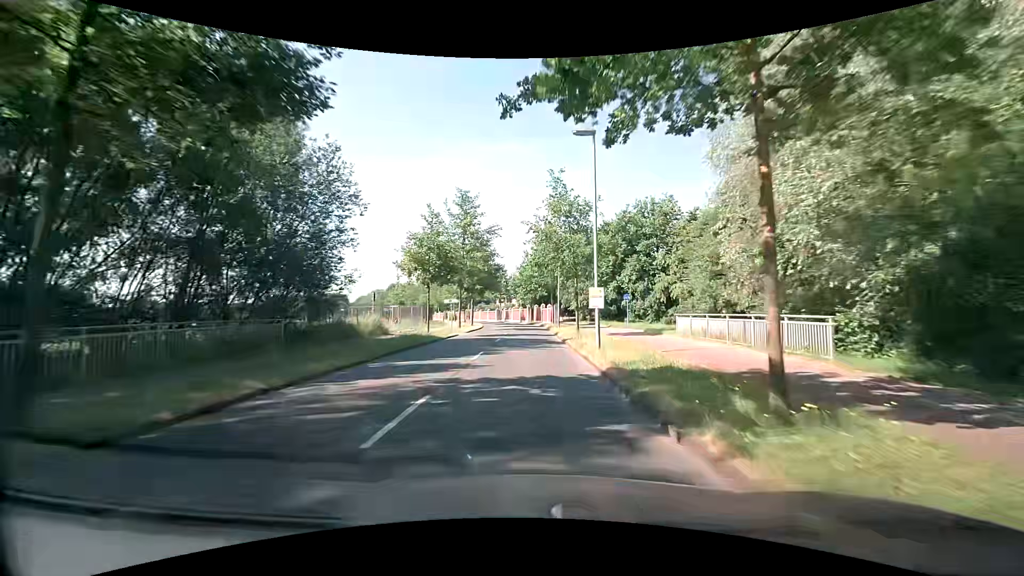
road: tertiary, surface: asphalt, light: Day
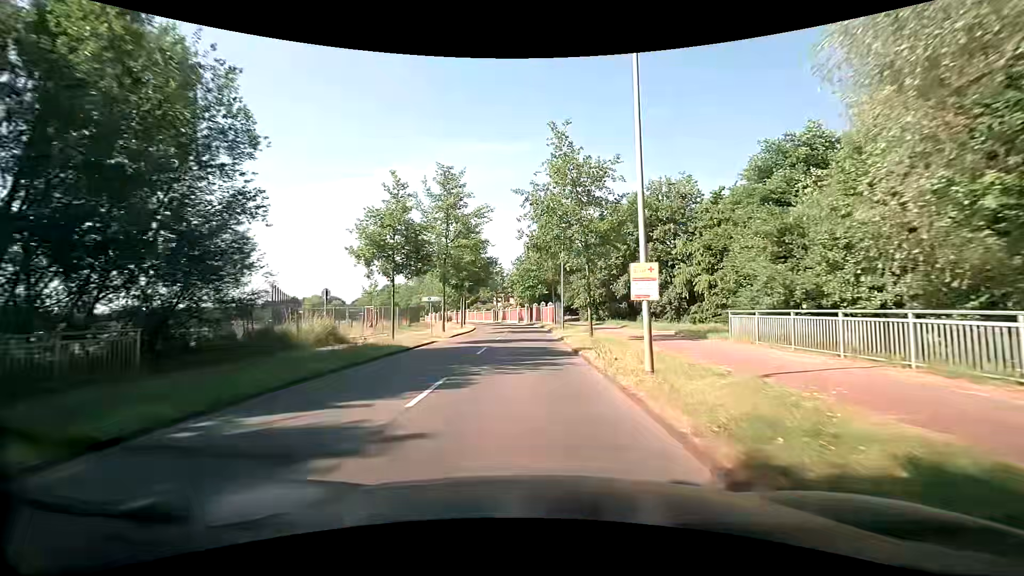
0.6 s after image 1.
(0.0, +7.5) m; -1°
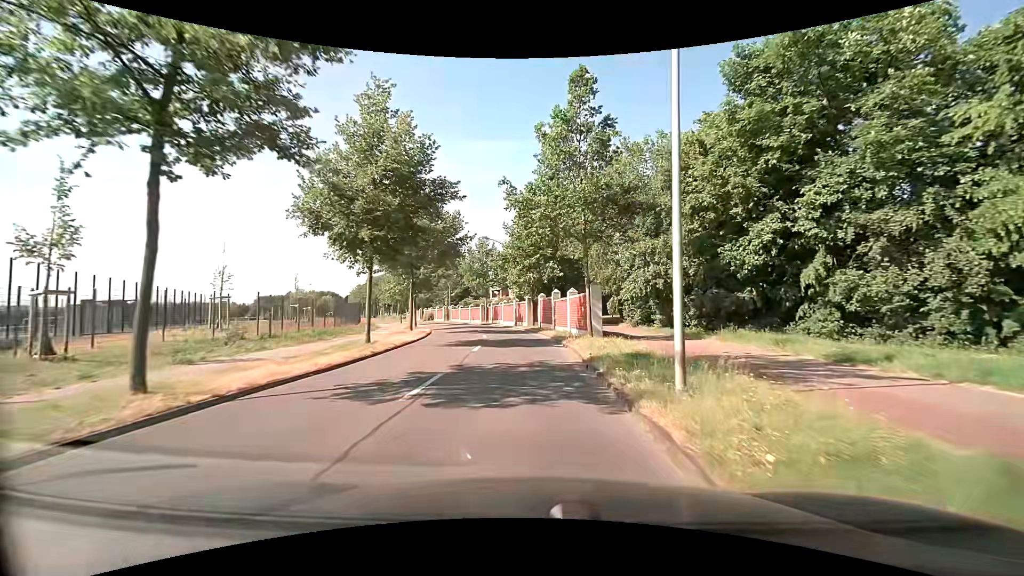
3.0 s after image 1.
(+0.3, +28.4) m; 0°
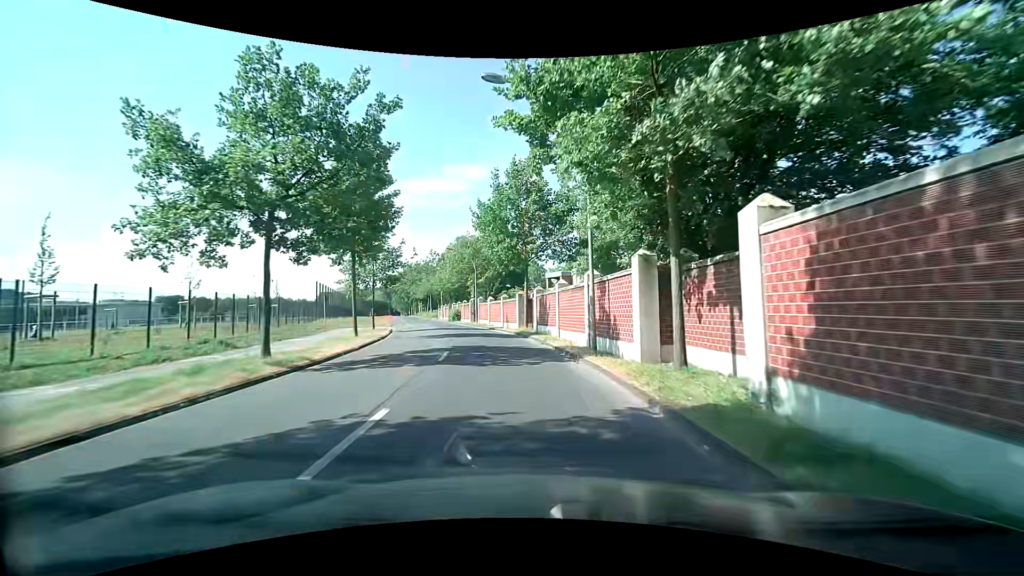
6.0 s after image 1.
(-1.1, +32.7) m; -7°
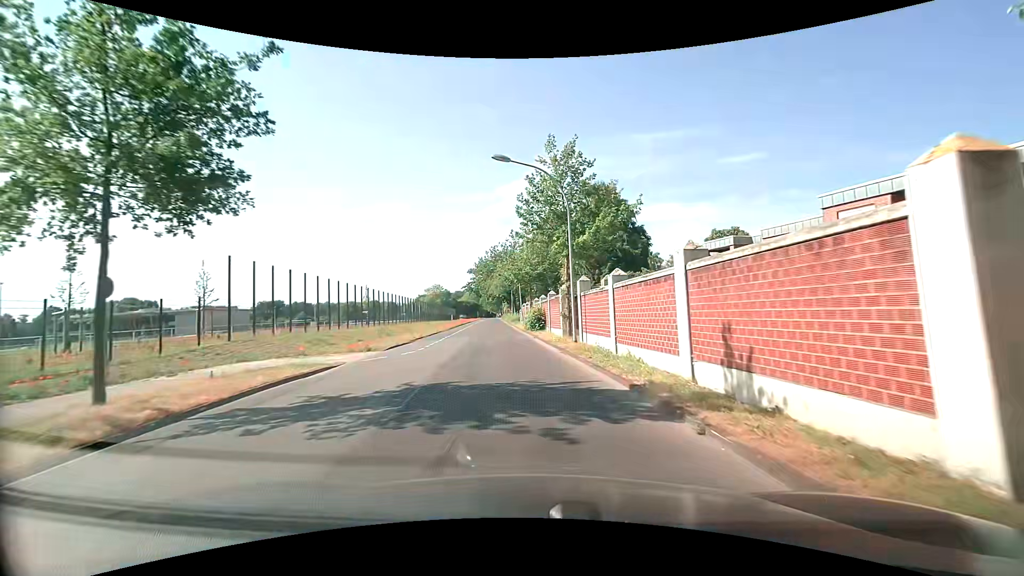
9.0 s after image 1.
(-3.0, +30.8) m; -11°
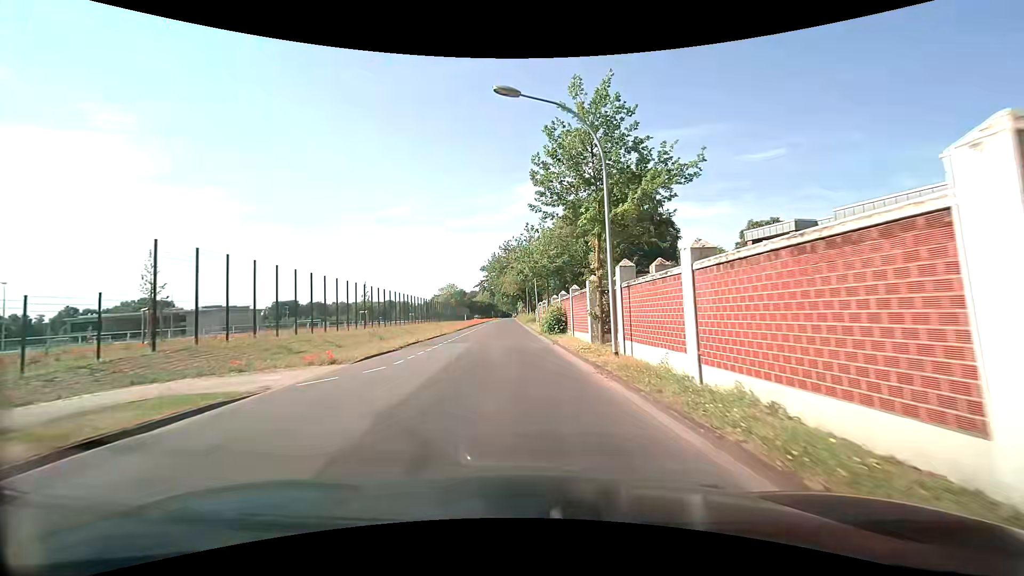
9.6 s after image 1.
(-0.1, +6.2) m; -2°
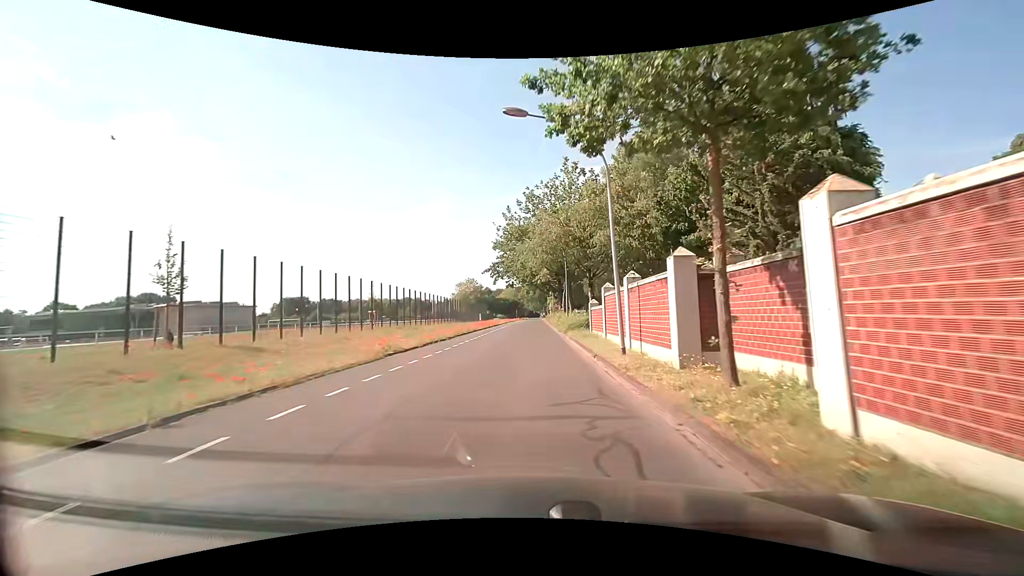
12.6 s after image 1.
(-1.6, +32.7) m; -4°
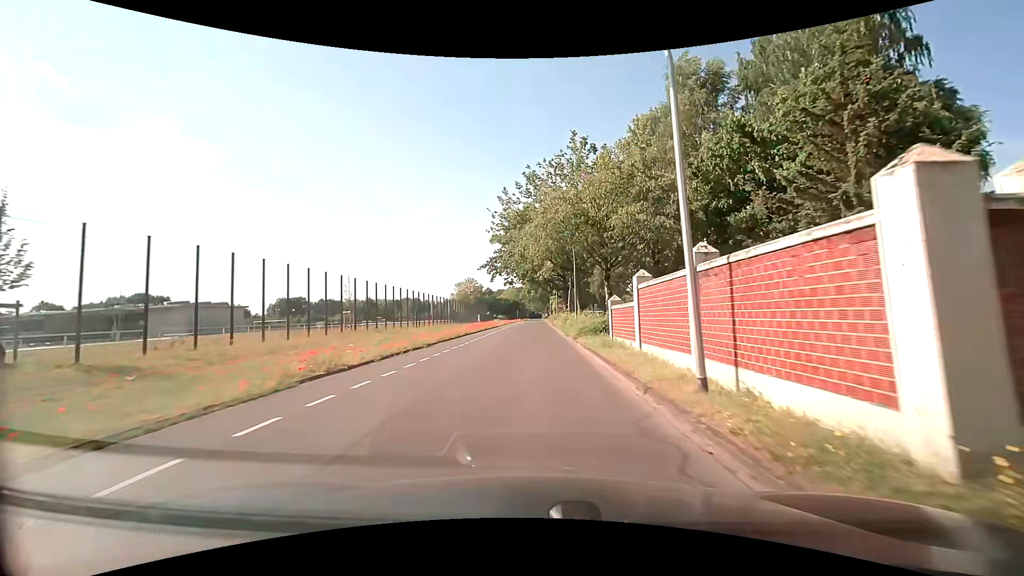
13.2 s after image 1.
(-0.1, +6.9) m; -1°
(0, +10) (0, +20) (0, +30) (0, +40) (+1, +50) (+1, +60) (+1, +70) (+1, +80) (+1, +90) (+1, +100) m
